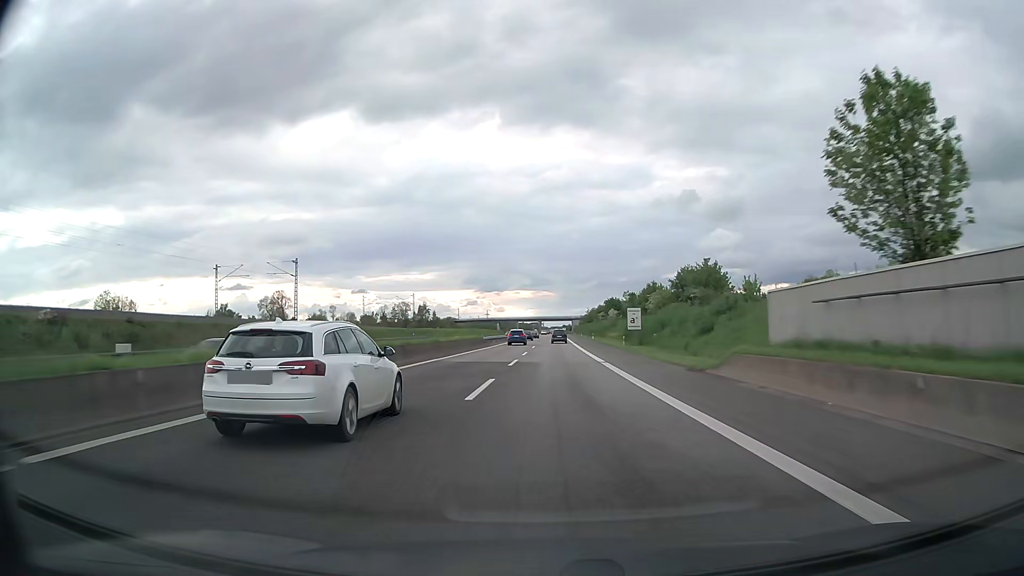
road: motorway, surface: asphalt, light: Day
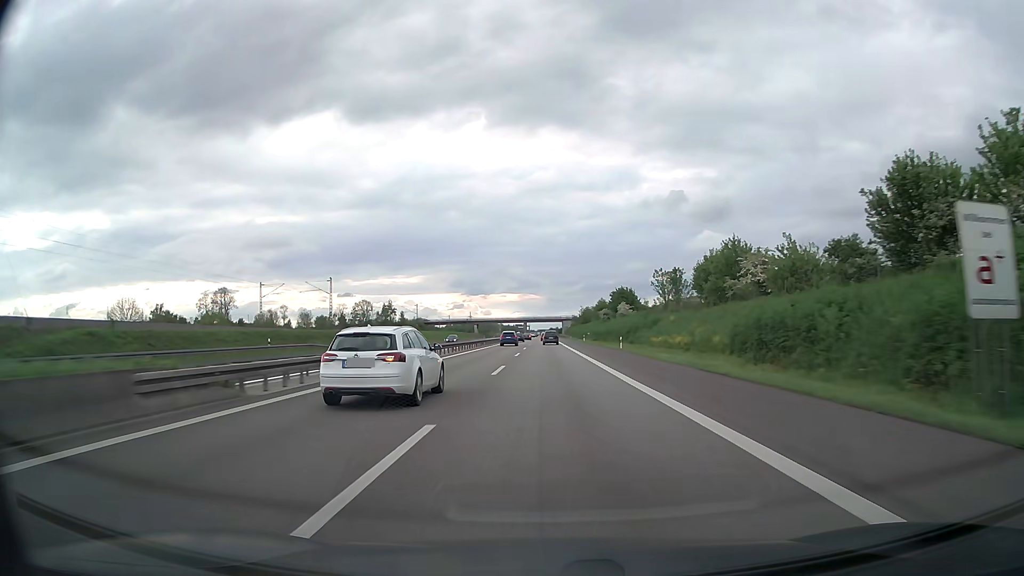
(+0.2, +54.1) m; +1°
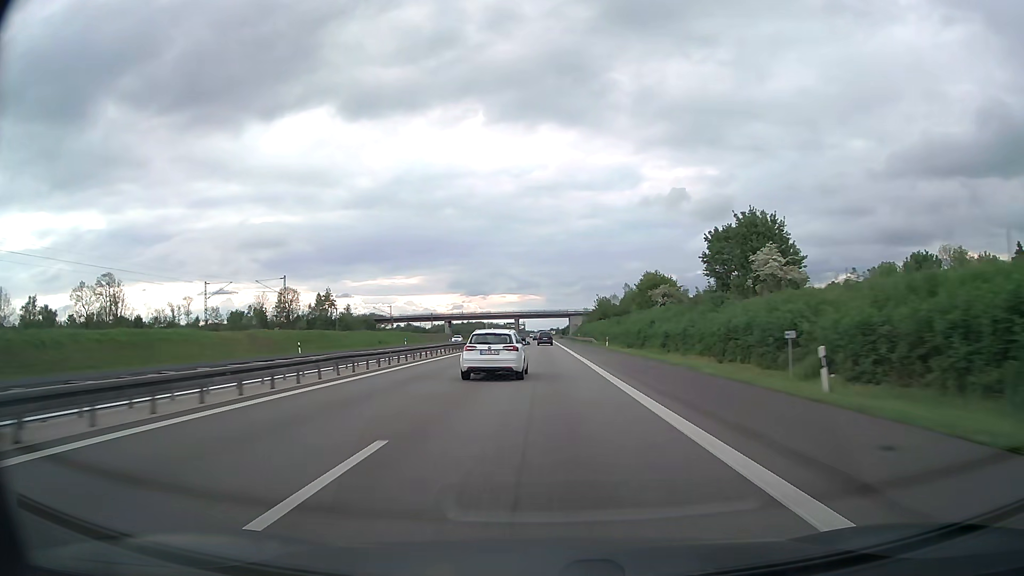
(+0.4, +91.7) m; 0°
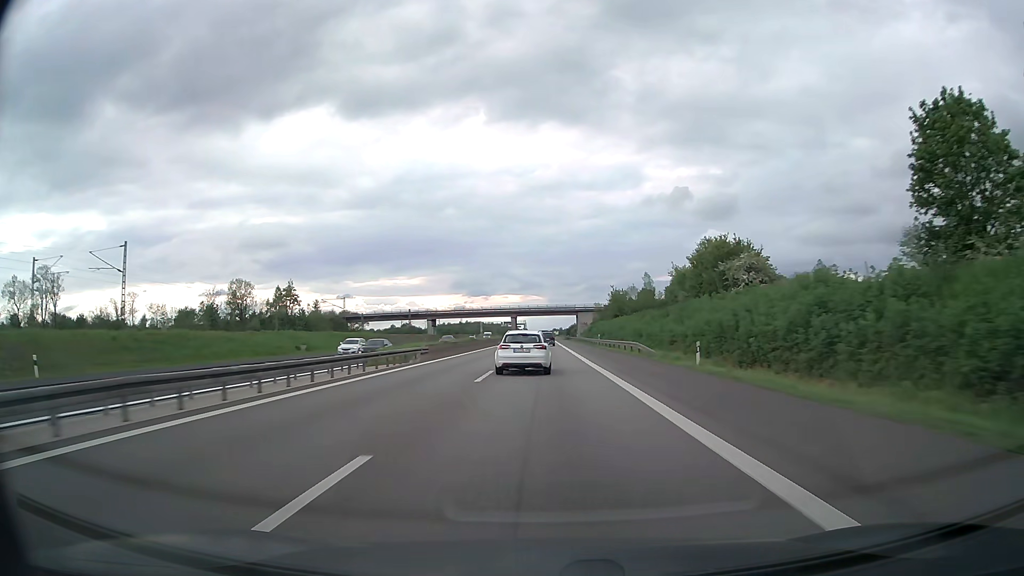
(0.0, +37.2) m; 0°
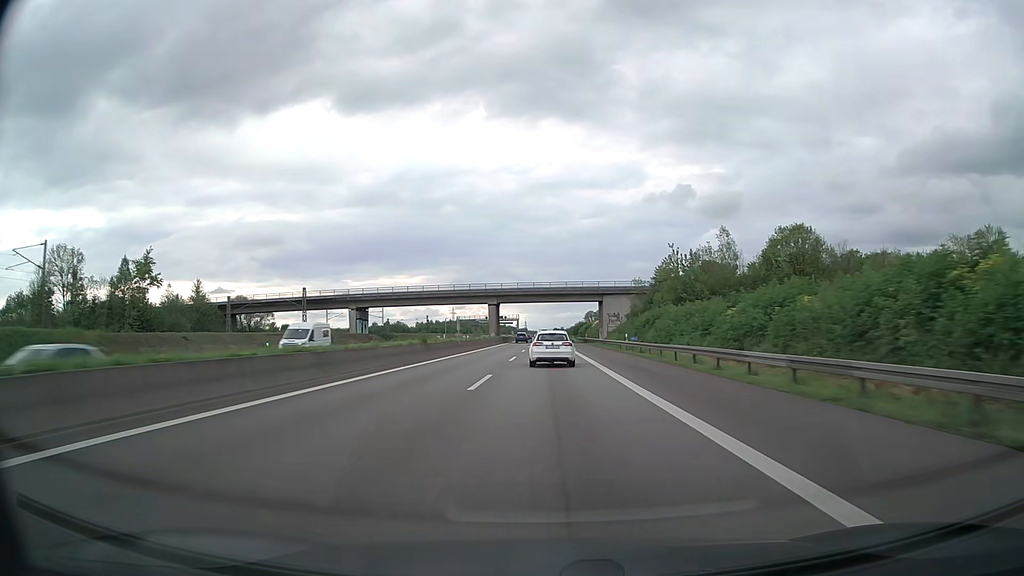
(0.0, +75.3) m; 0°
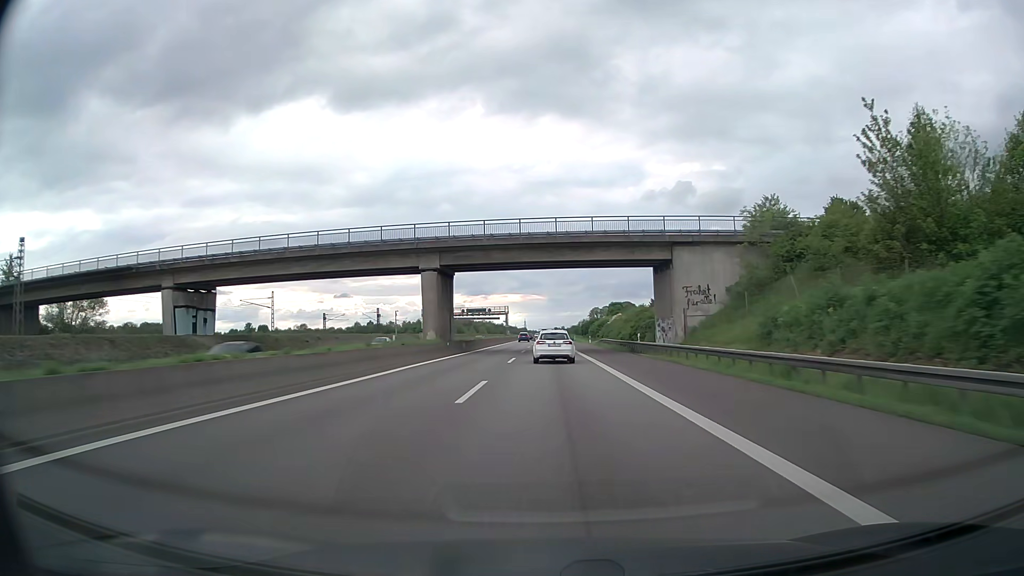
(-0.2, +57.2) m; 0°
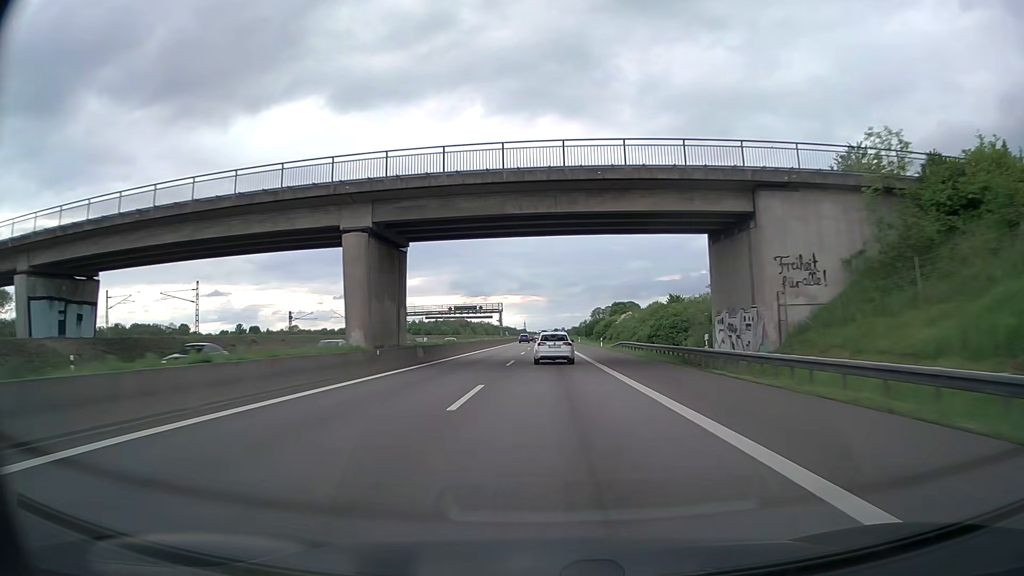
(0.0, +19.2) m; 0°
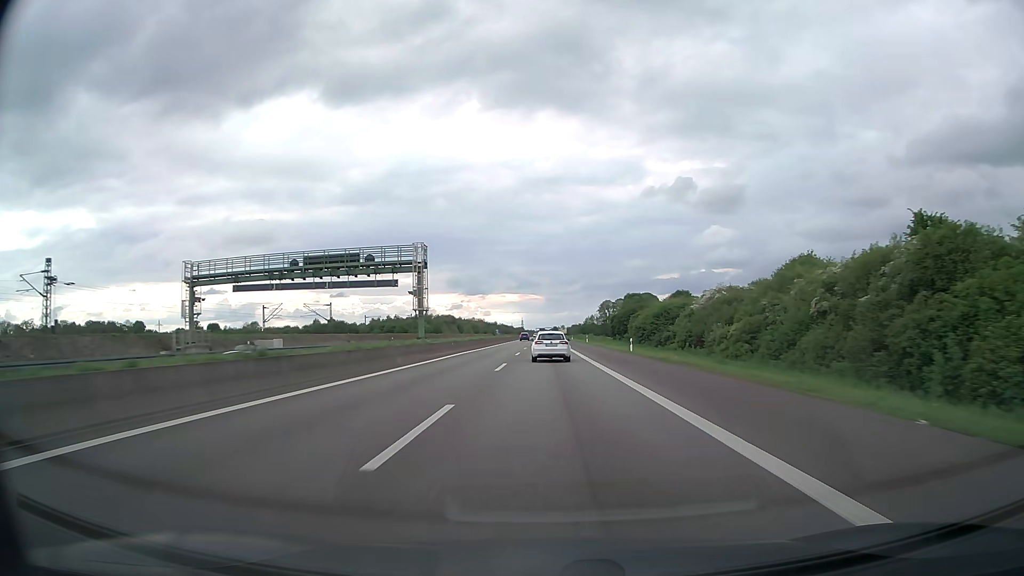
(0.0, +77.4) m; 0°
(0, +10) (0, +20) (0, +30) (0, +40) (0, +50) (0, +60) (0, +70) (0, +80) (0, +90) (0, +100) m
